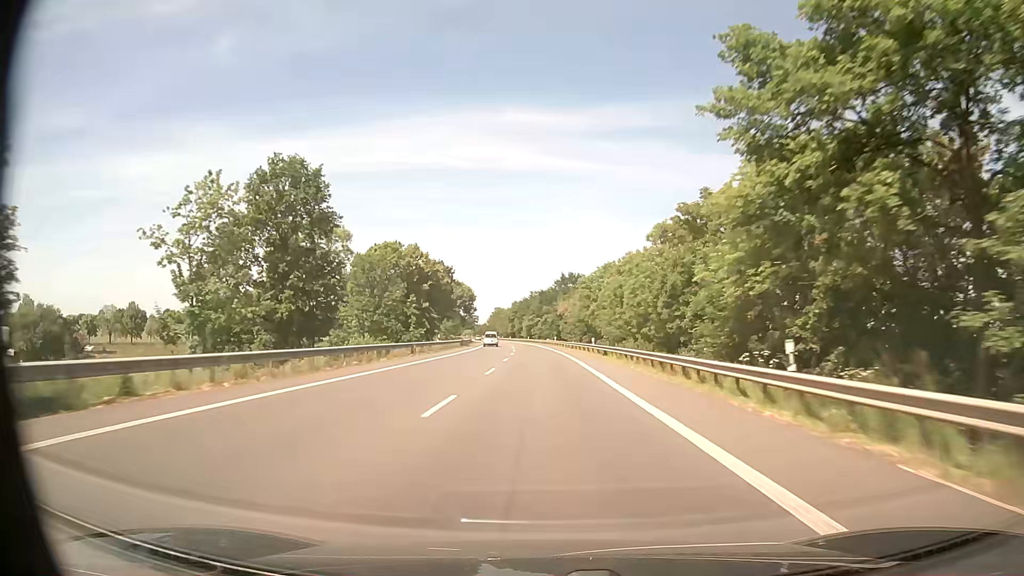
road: primary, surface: asphalt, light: Day
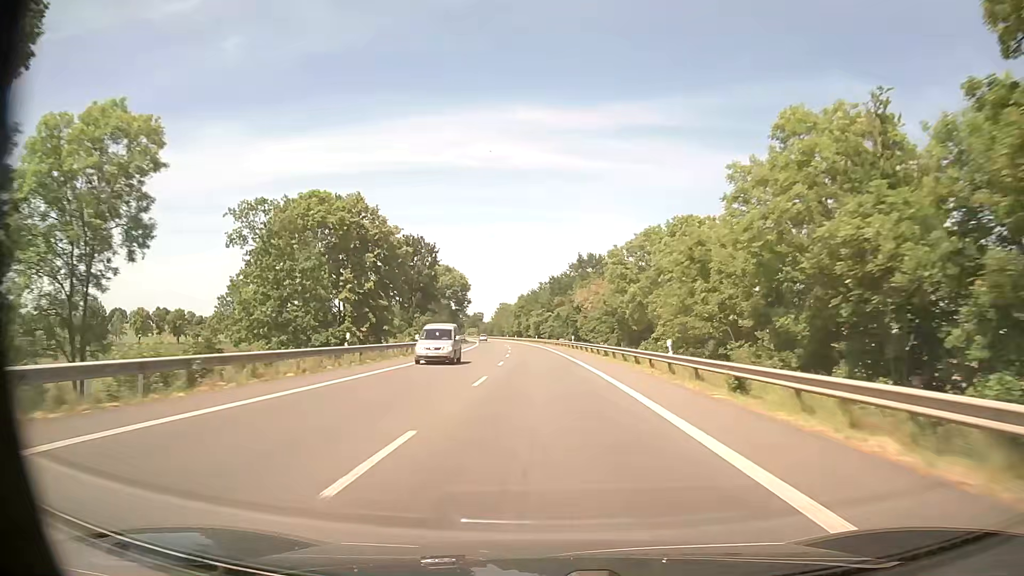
(-0.1, +29.6) m; -1°
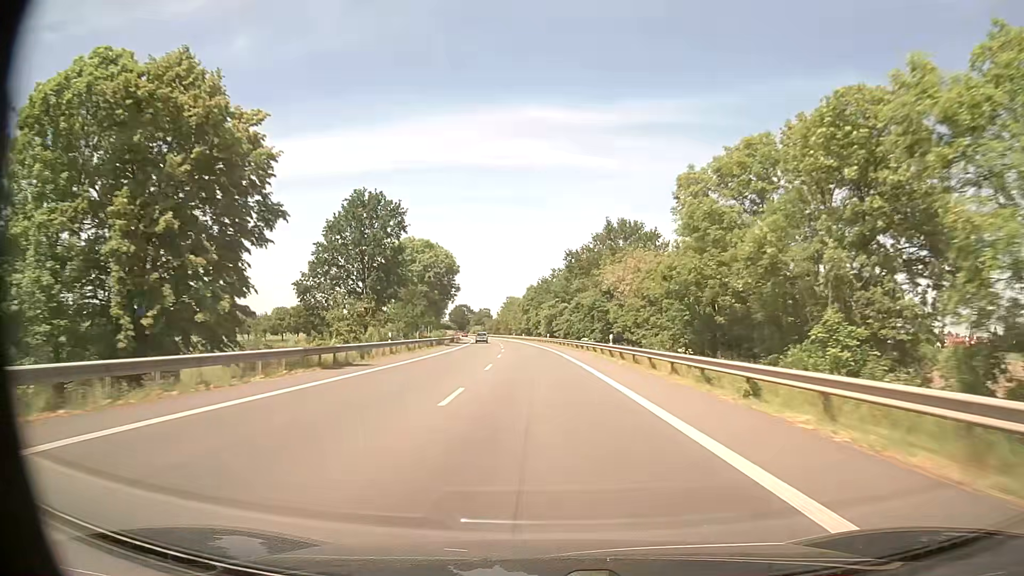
(-0.3, +29.5) m; -1°
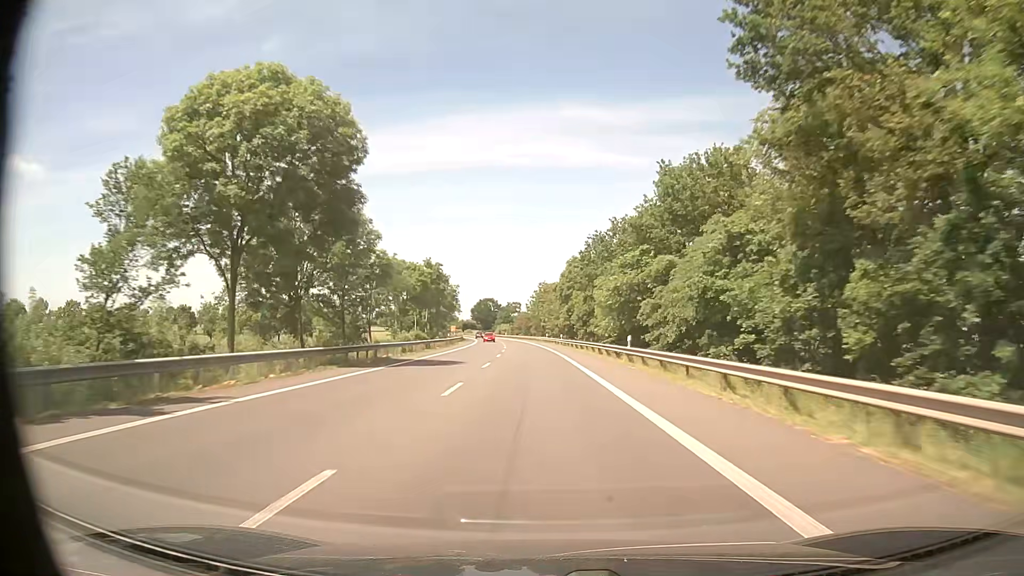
(-1.6, +58.6) m; -3°
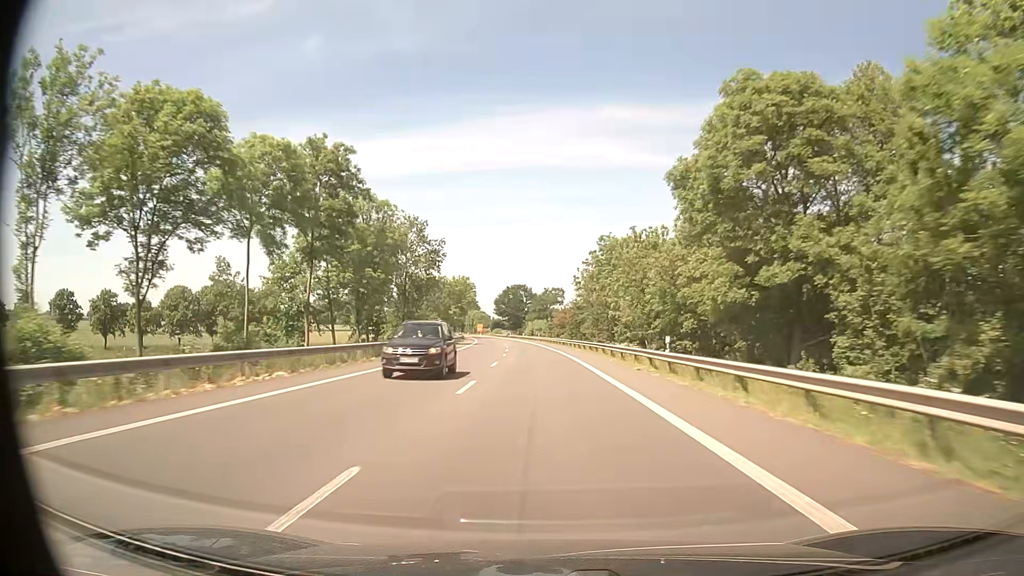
(-2.7, +72.5) m; -4°
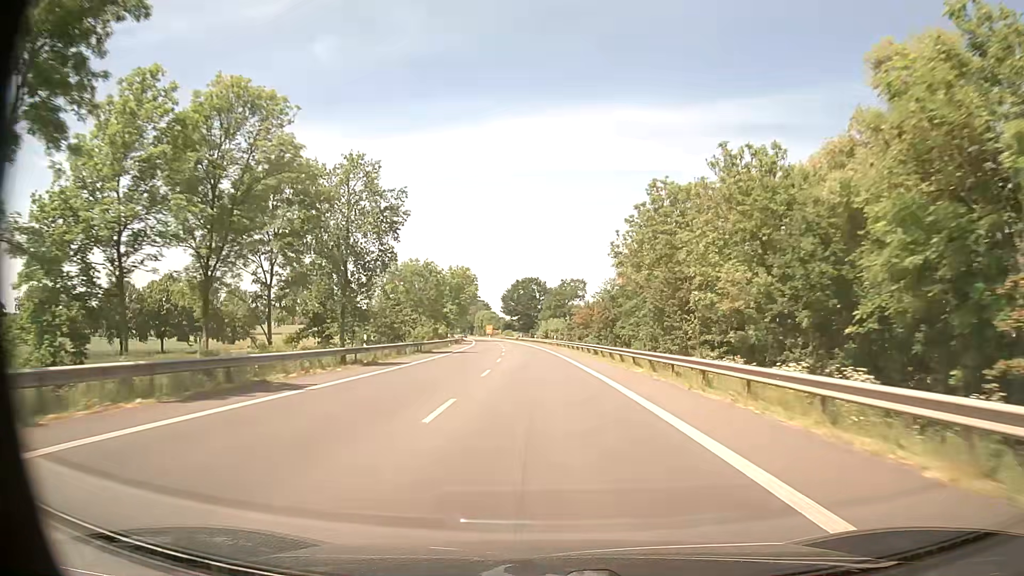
(-0.3, +28.9) m; -2°
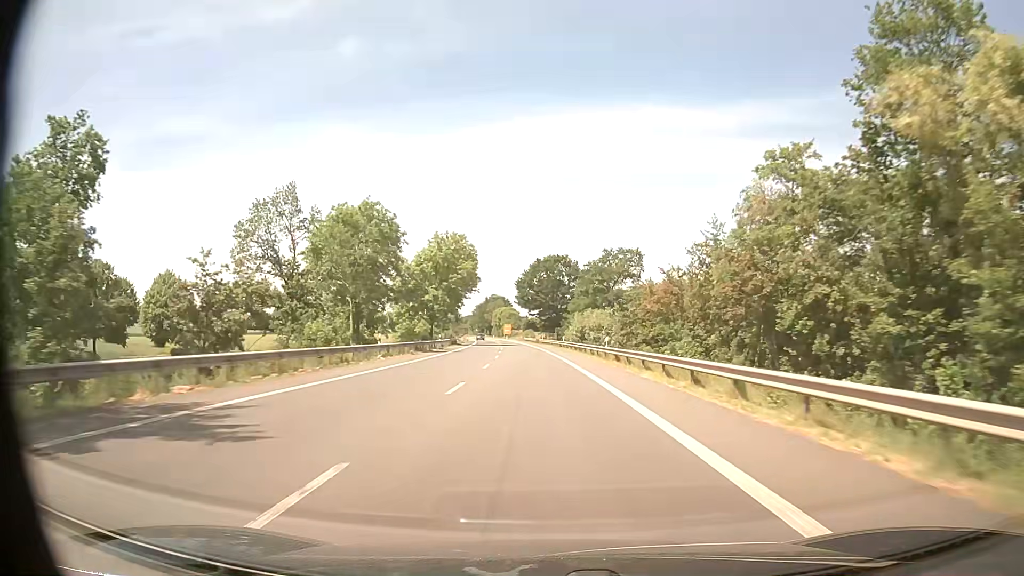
(-0.6, +43.9) m; -2°
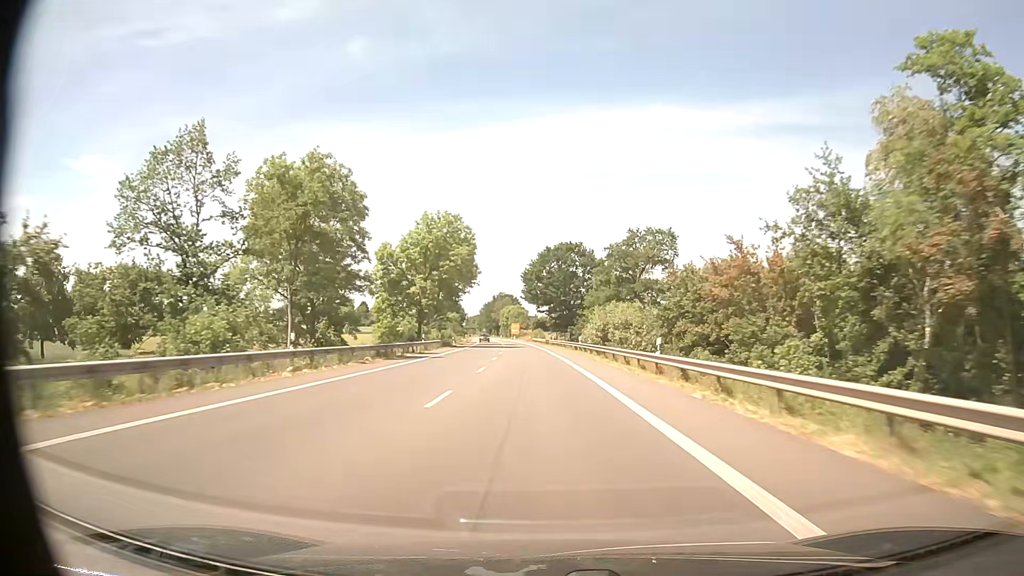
(0.0, +14.9) m; -1°
(0, +10) (0, +20) (0, +30) (-1, +40) (-1, +50) (-2, +60) (-2, +70) (-3, +80) (-4, +90) (-5, +100) m
